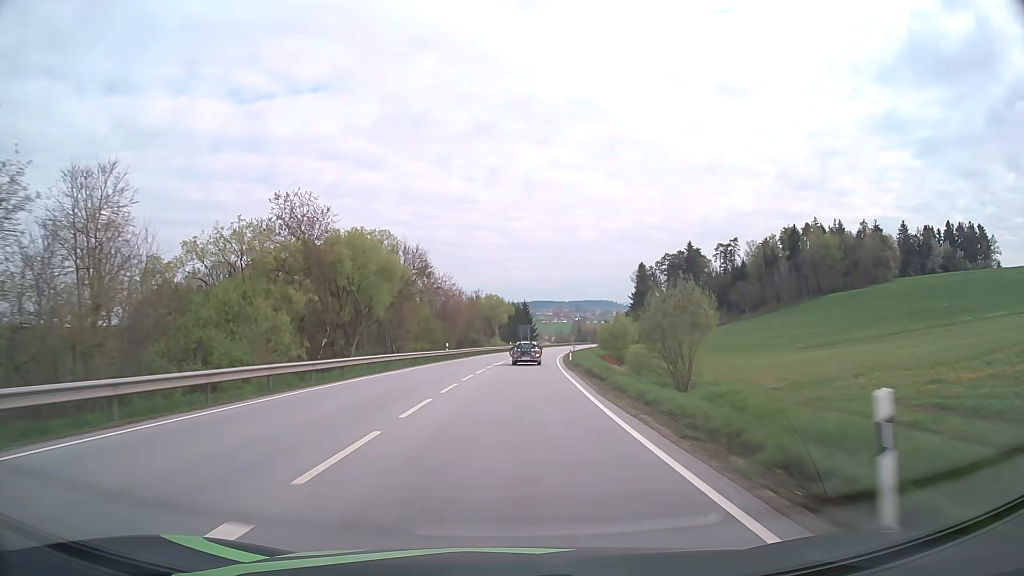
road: primary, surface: asphalt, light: Day
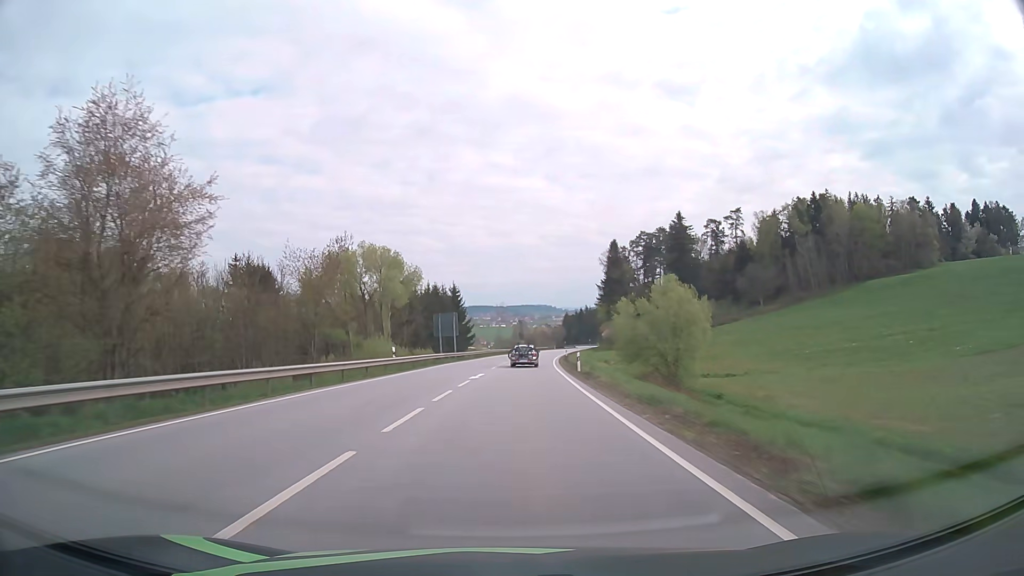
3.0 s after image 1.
(+3.2, +68.0) m; +5°
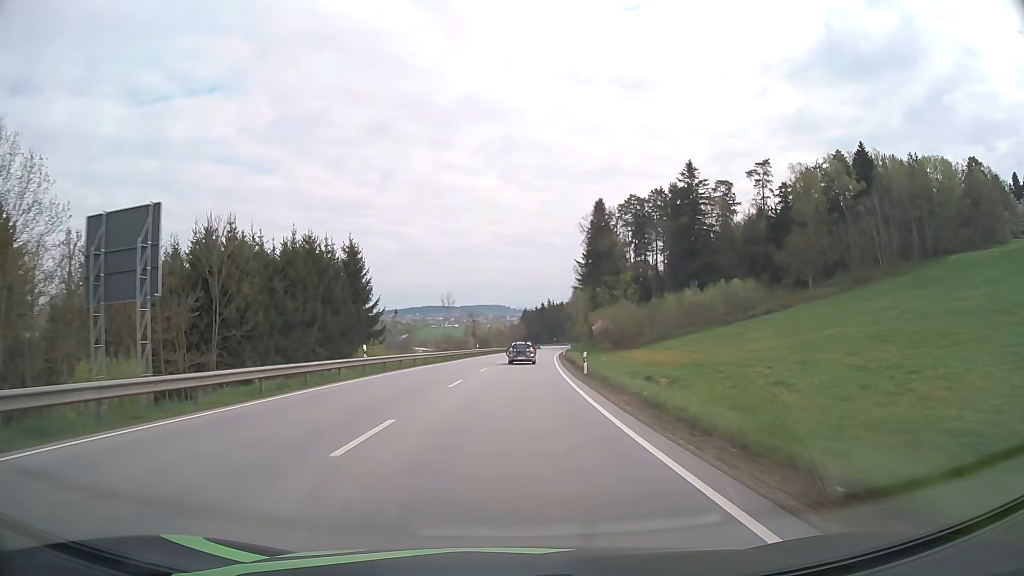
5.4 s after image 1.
(+2.0, +55.9) m; +4°
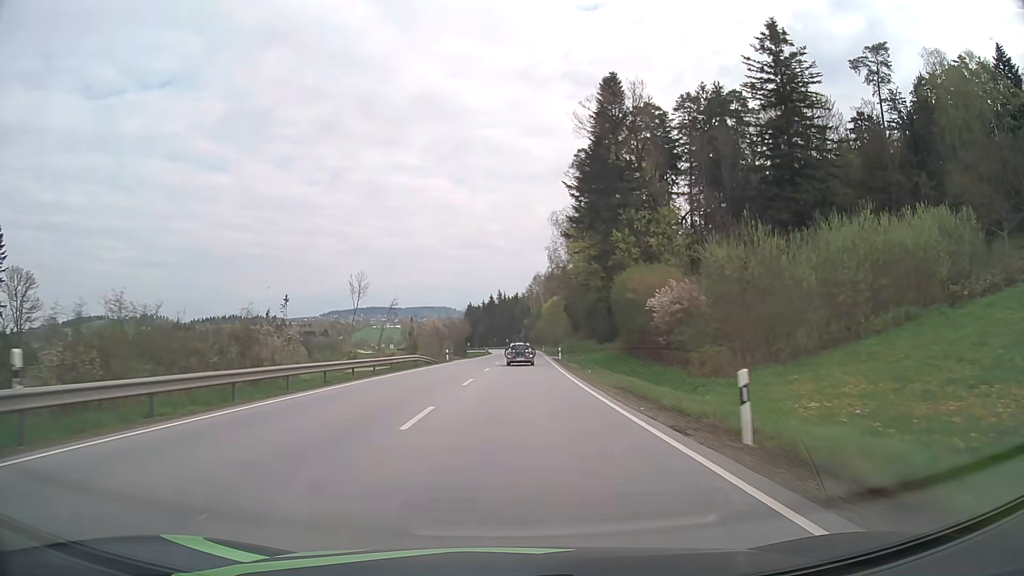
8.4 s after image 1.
(+2.6, +70.3) m; +4°
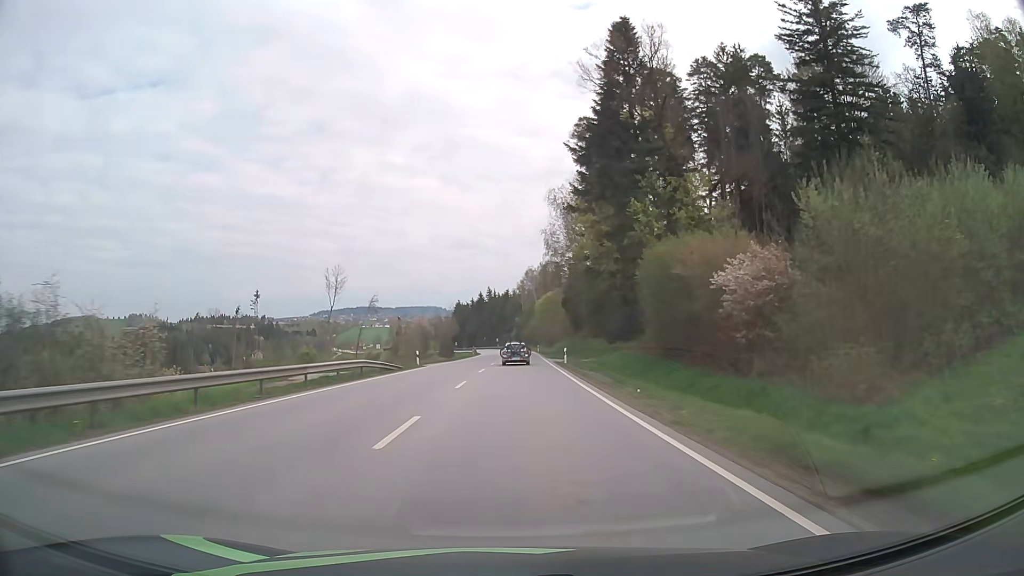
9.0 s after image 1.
(+0.1, +14.0) m; +1°
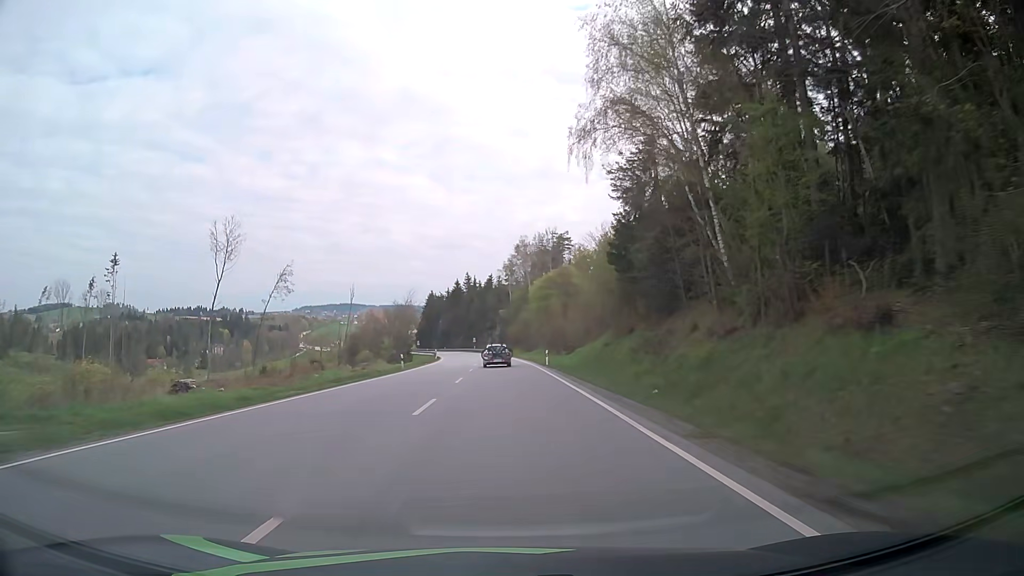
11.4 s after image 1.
(+0.9, +55.5) m; +1°
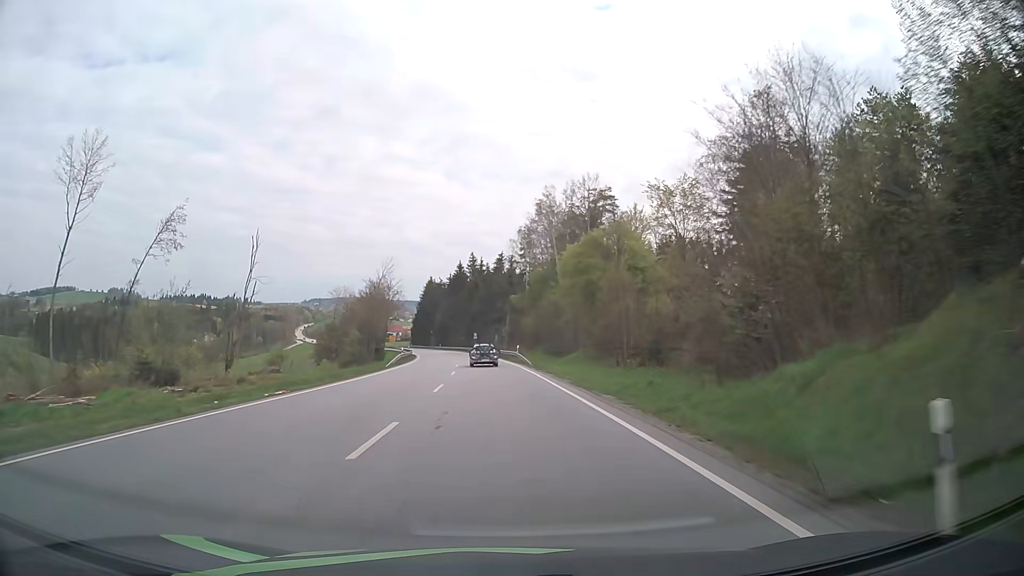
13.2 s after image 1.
(-0.3, +41.4) m; -1°
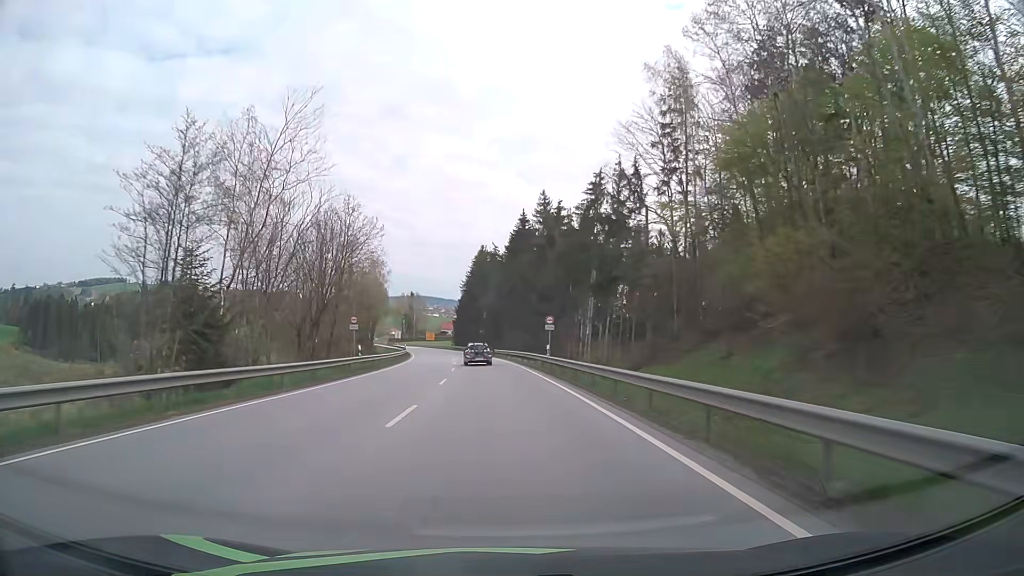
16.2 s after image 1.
(-3.0, +69.2) m; -6°
(0, +10) (0, +20) (-1, +30) (-1, +40) (-2, +50) (-3, +60) (-4, +70) (-5, +80) (-6, +90) (-8, +100) m
